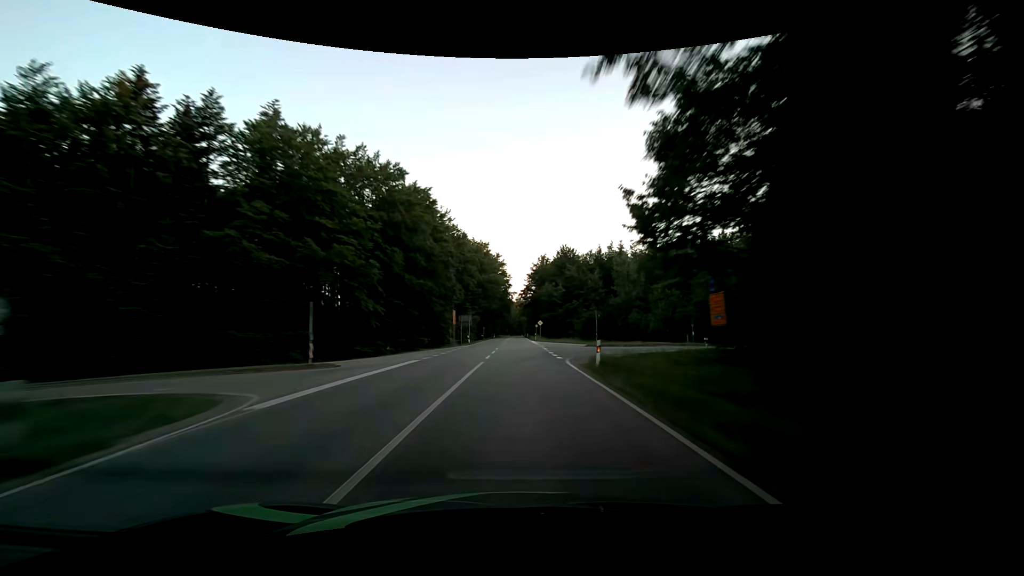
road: secondary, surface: asphalt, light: Day
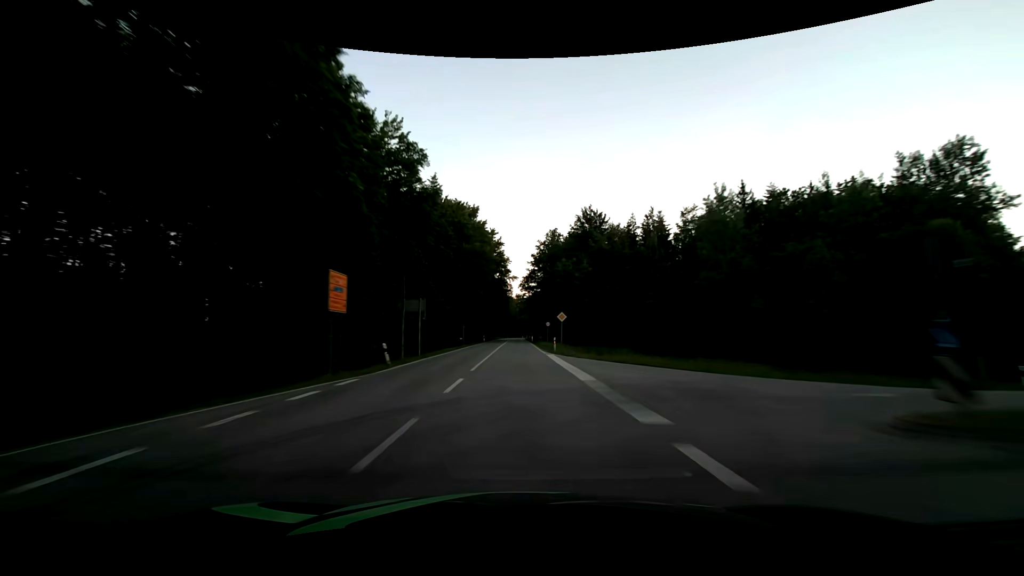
(+0.1, +37.7) m; 0°
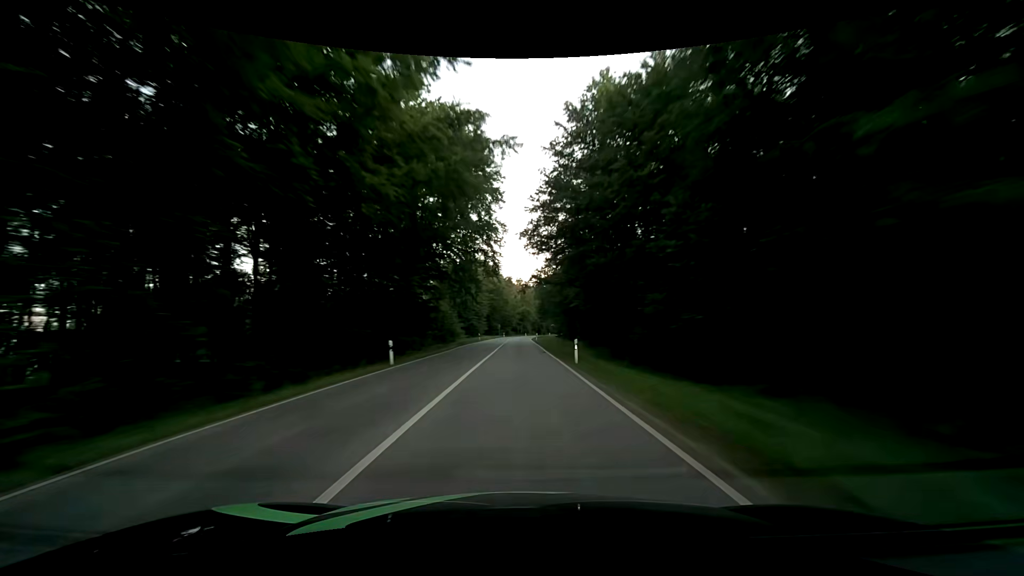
(0.0, +62.8) m; 0°
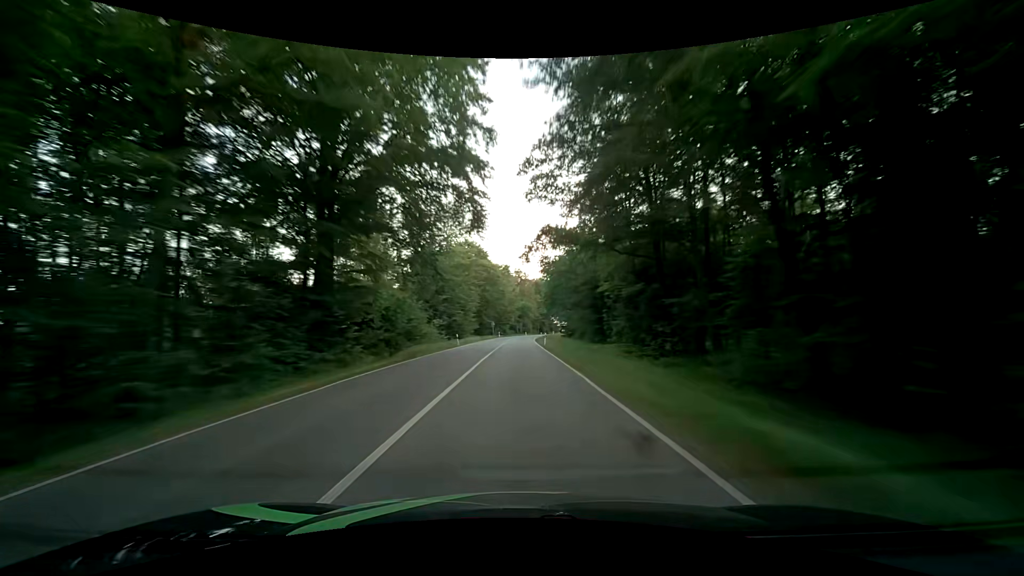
(0.0, +25.1) m; 0°
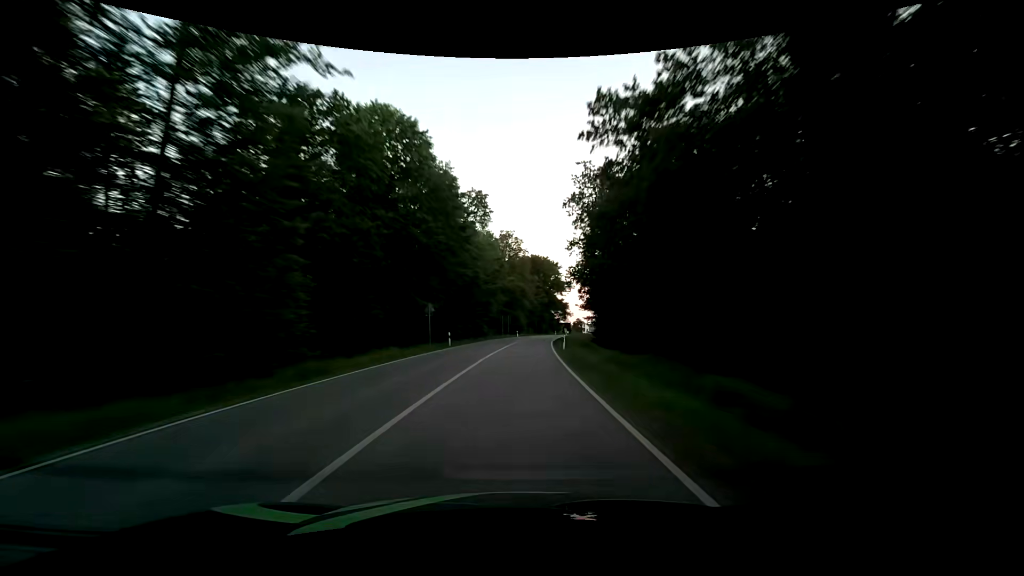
(+0.8, +62.7) m; +1°
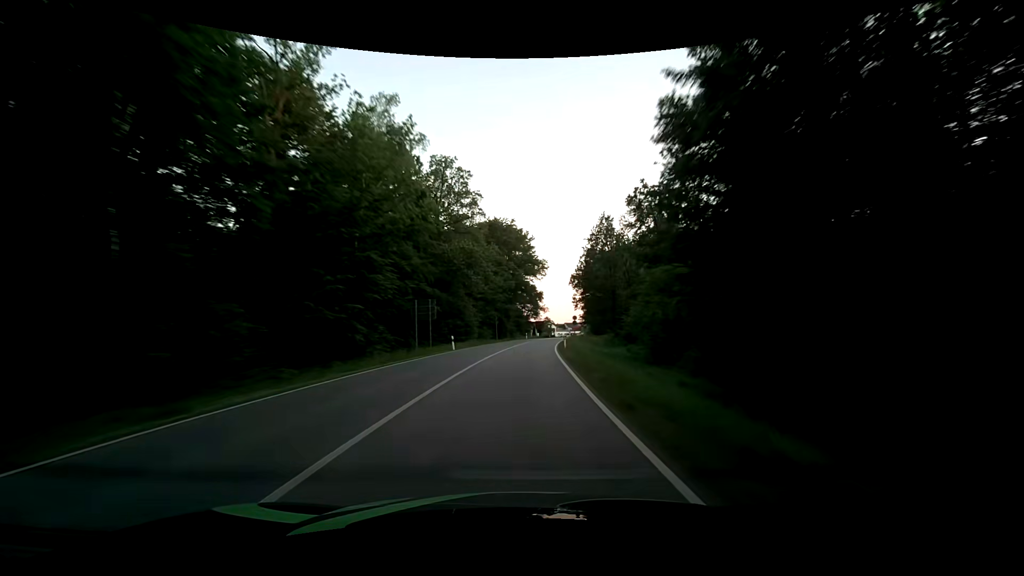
(+1.8, +47.6) m; +4°
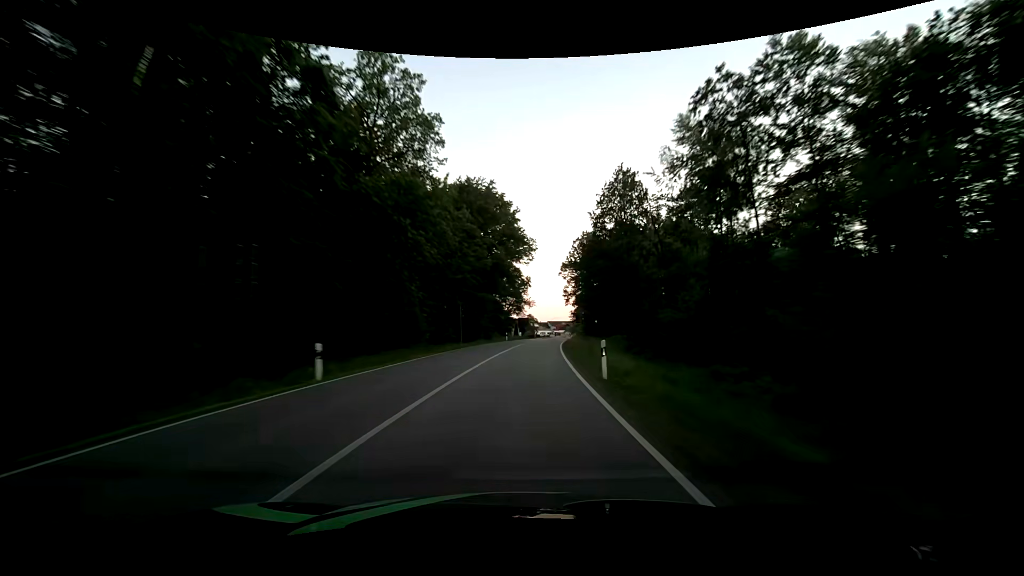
(+0.4, +22.2) m; +3°
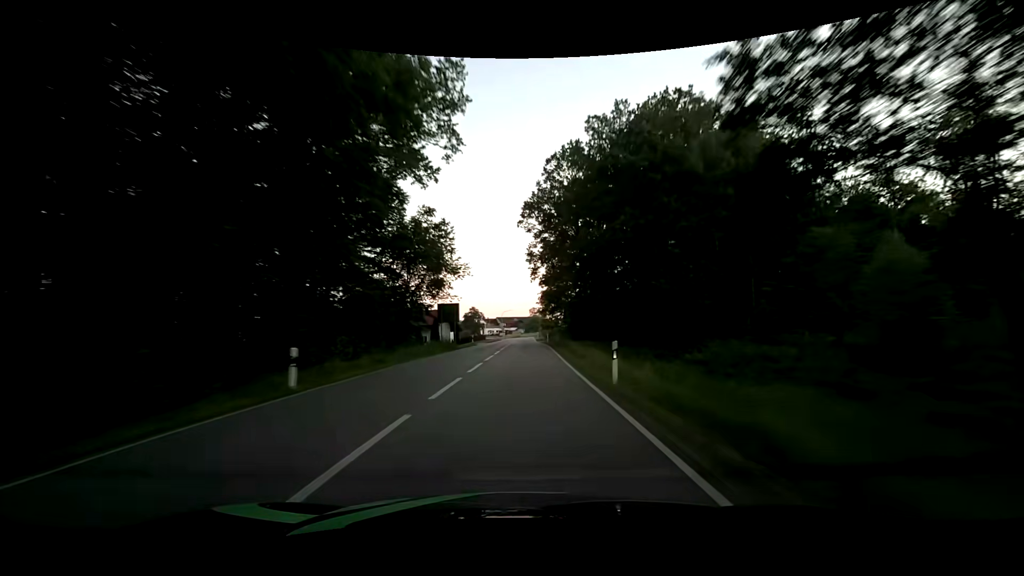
(+2.6, +50.9) m; +6°
(0, +10) (0, +20) (0, +30) (0, +40) (0, +50) (0, +60) (+1, +70) (+1, +80) (+1, +90) (+1, +100) m
